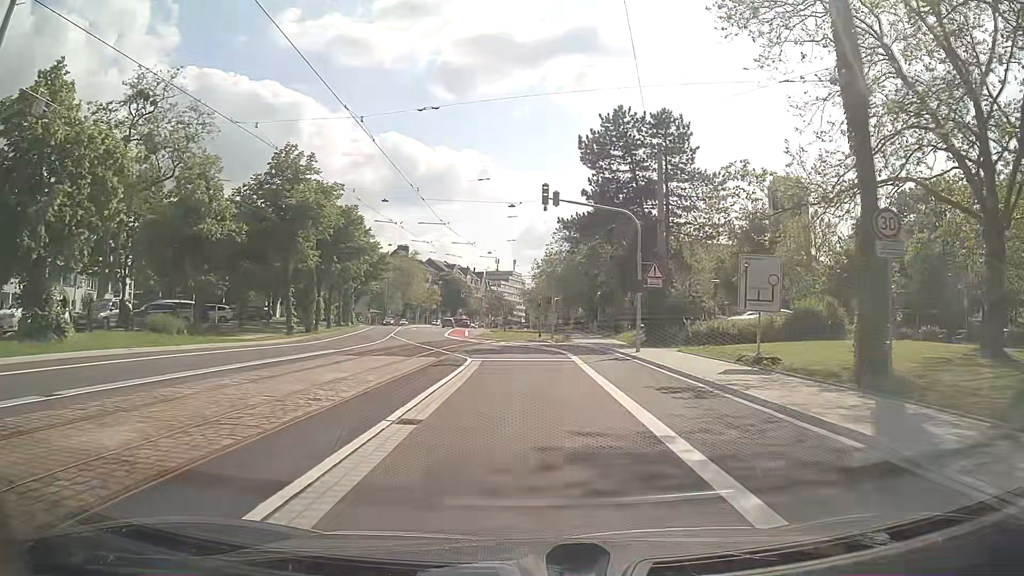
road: secondary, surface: asphalt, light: Day
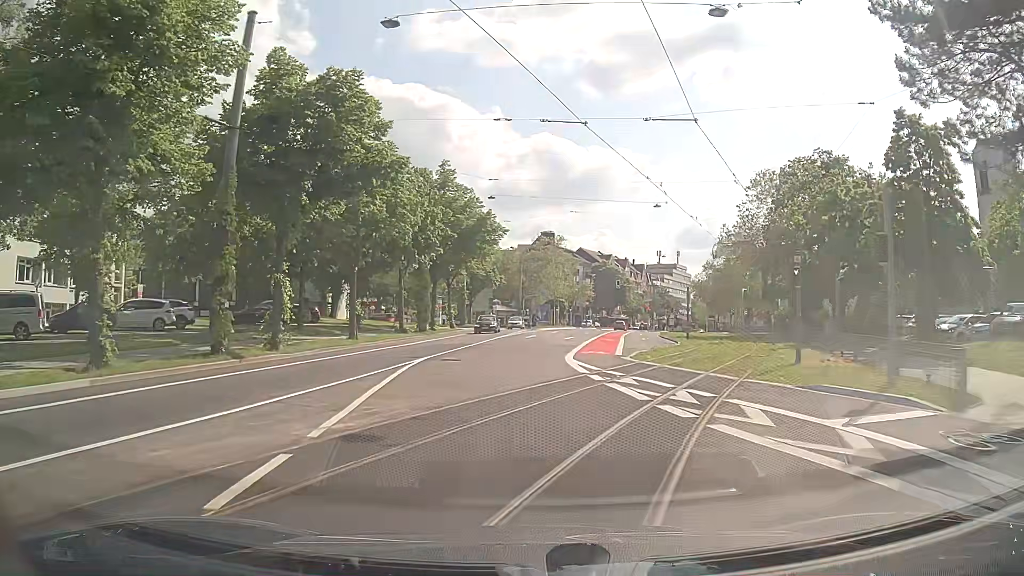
(-2.3, +31.4) m; -13°
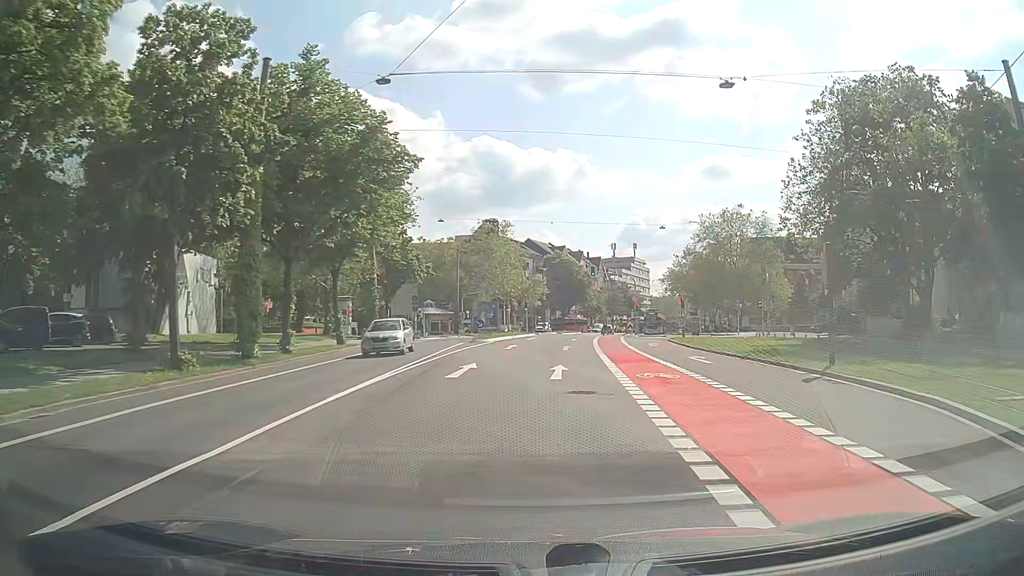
(+0.1, +25.3) m; +5°
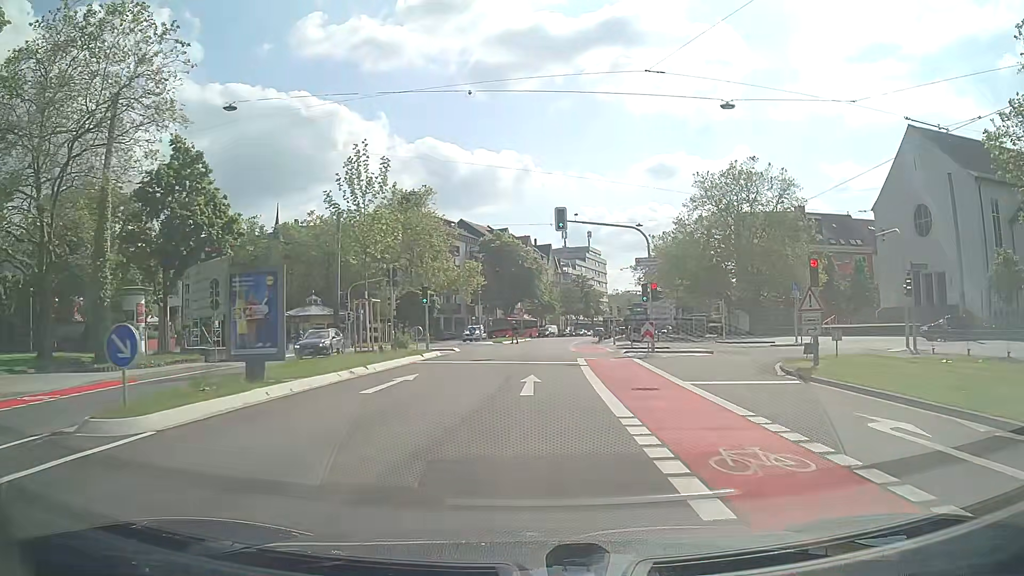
(+1.6, +32.2) m; +5°
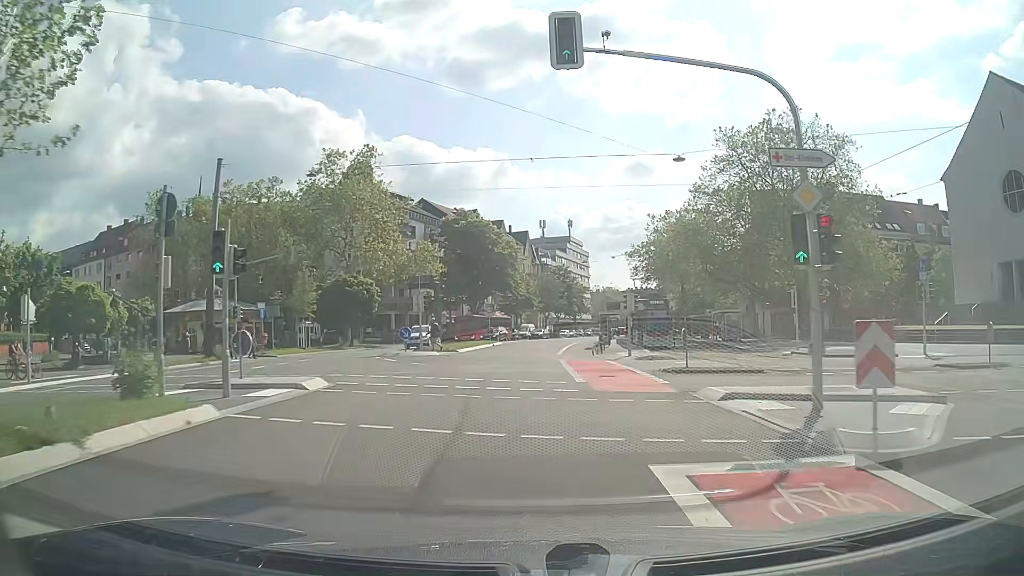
(+0.3, +19.4) m; +2°
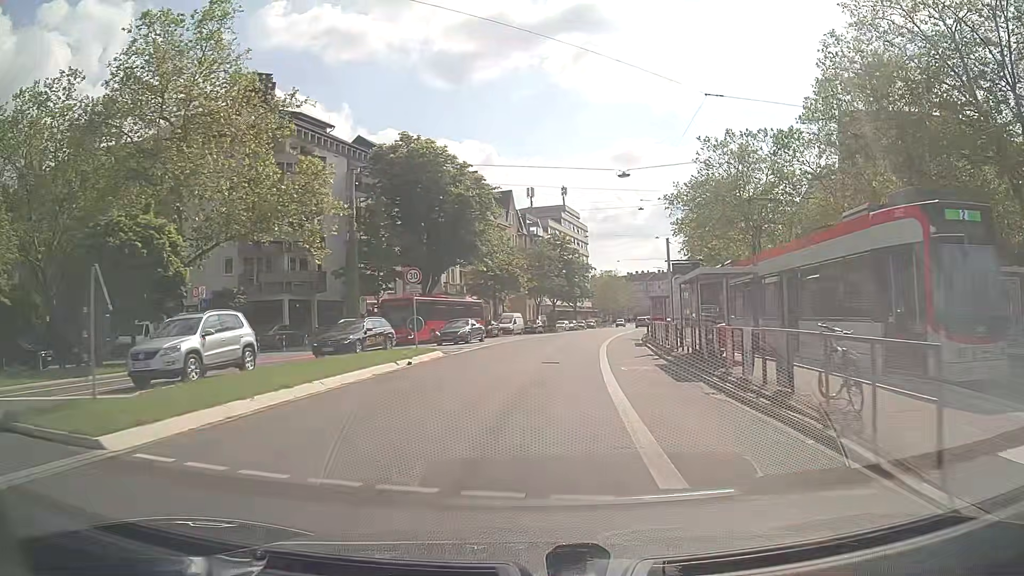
(+0.2, +32.7) m; +1°
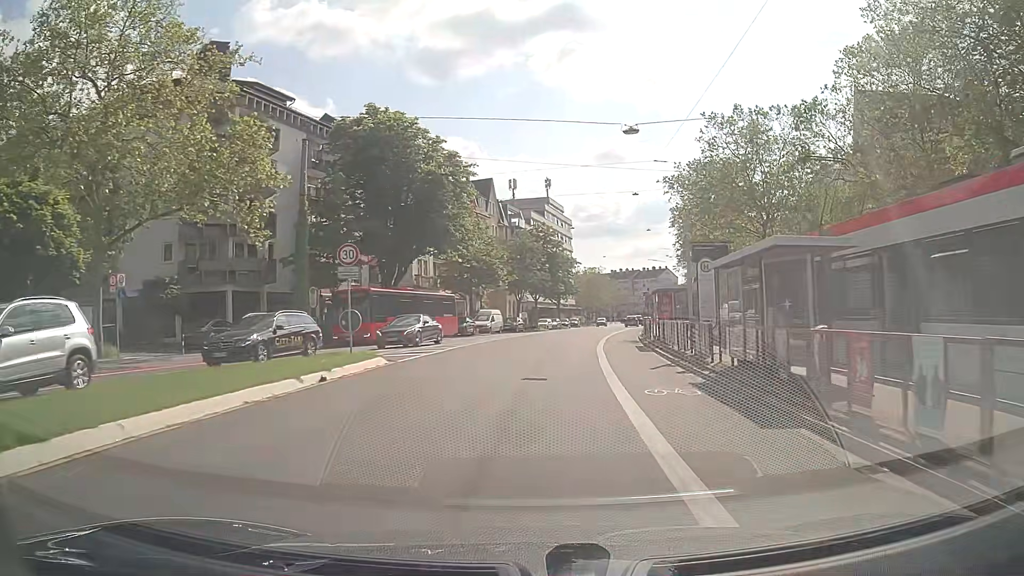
(+0.1, +6.7) m; +1°
(0, +10) (+1, +20) (+2, +30) (+3, +40) (+5, +50) (+7, +60) (+9, +69) (+11, +79) (+13, +89) (+15, +99) m
